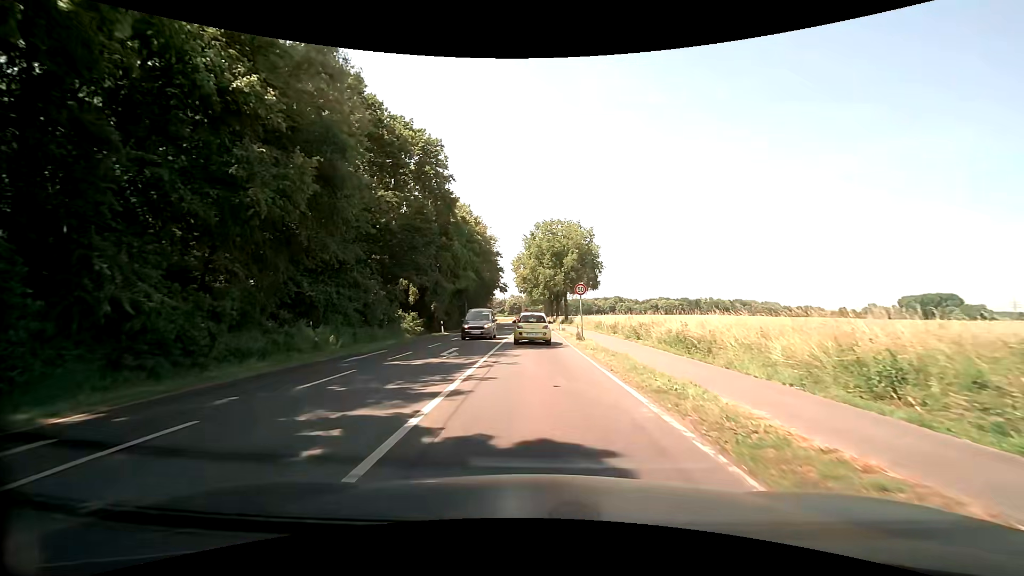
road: secondary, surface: asphalt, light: Day
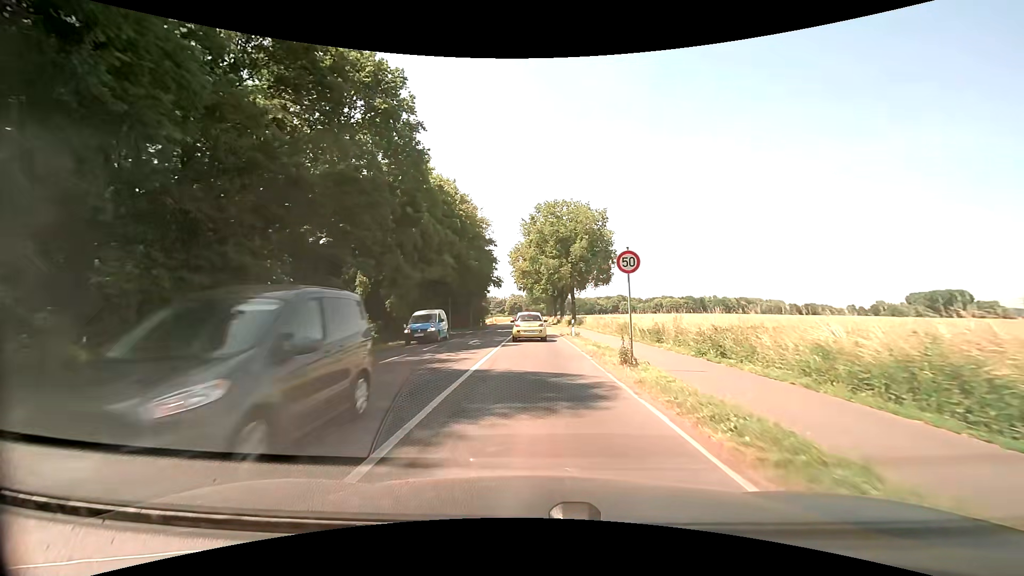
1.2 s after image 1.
(+0.1, +13.0) m; 0°
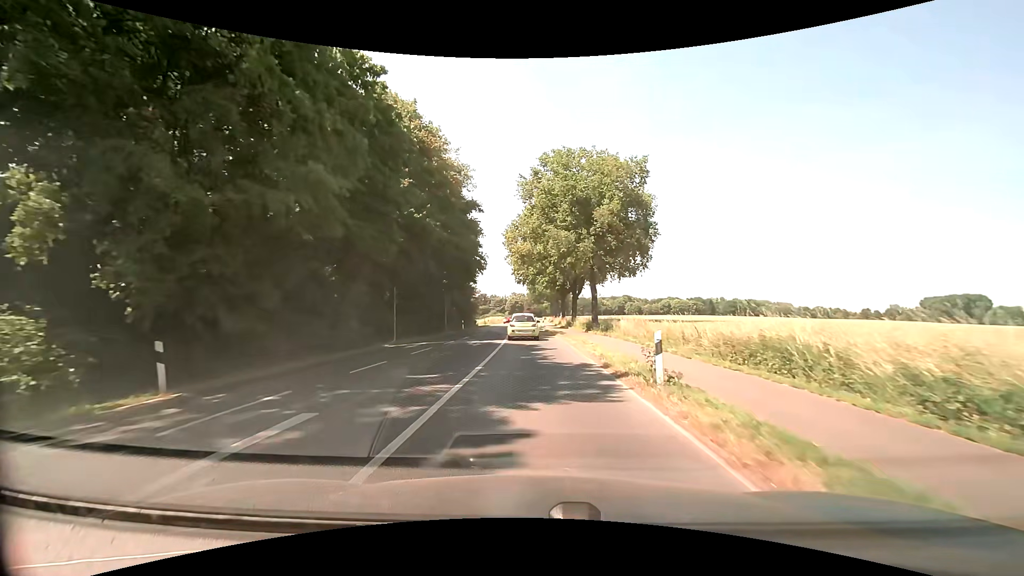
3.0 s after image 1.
(-0.1, +20.8) m; -1°
(0, +10) (0, +20) (0, +30) (0, +40) (-1, +50) (-1, +60) (-2, +70) (-2, +80) (-2, +90) (-2, +100) m
